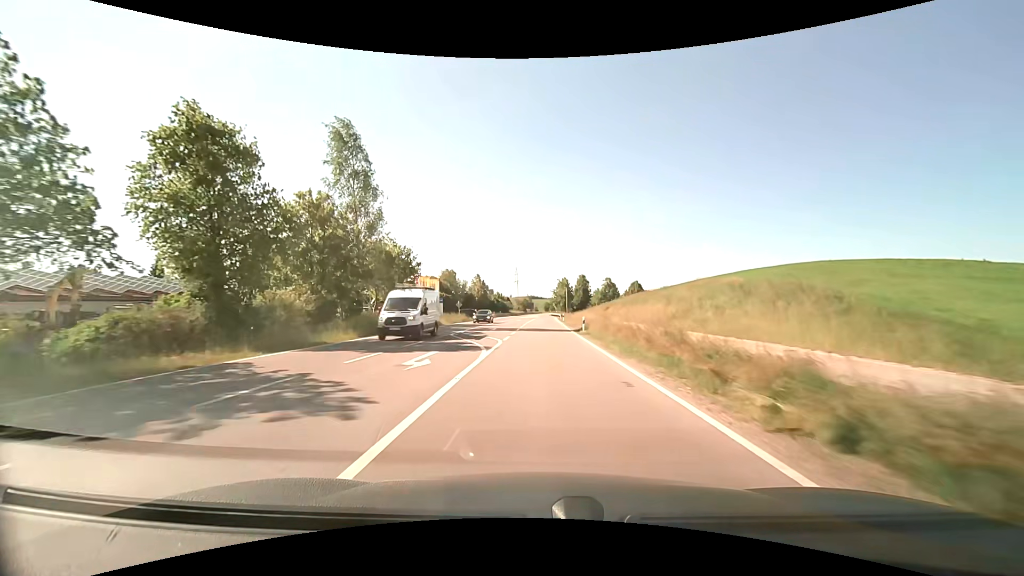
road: primary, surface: asphalt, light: Day
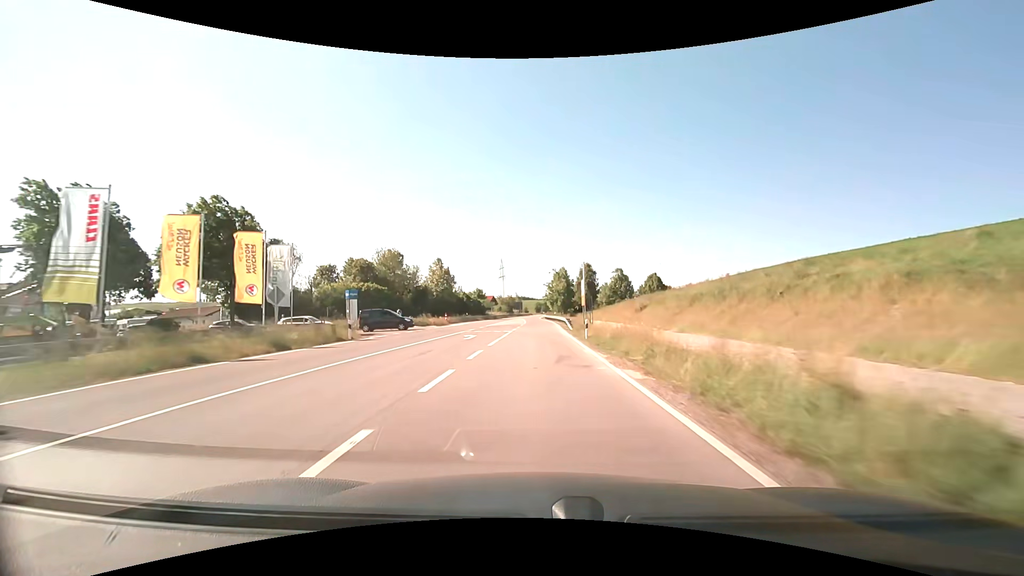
(+0.5, +43.7) m; +1°
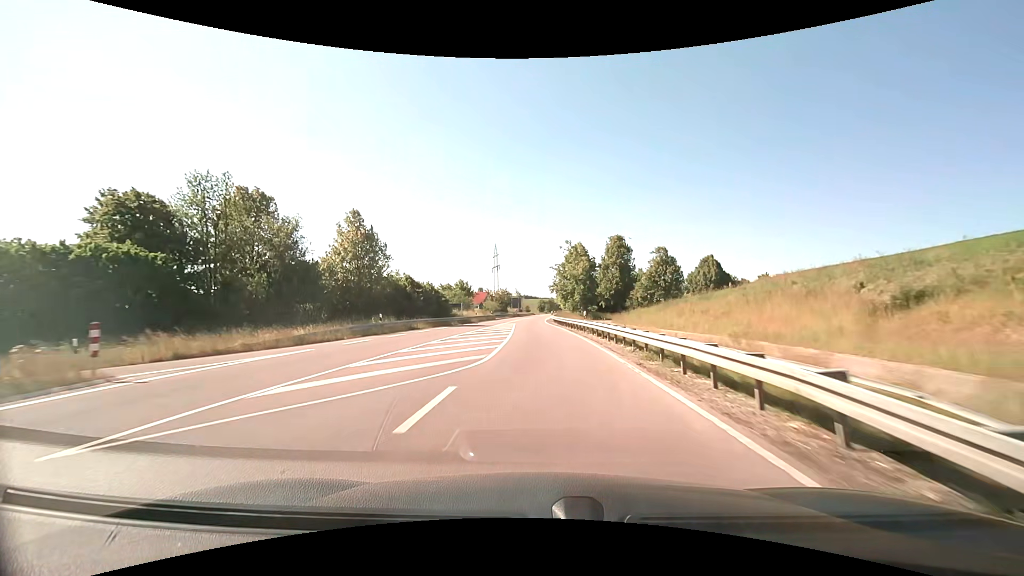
(+0.1, +44.2) m; 0°
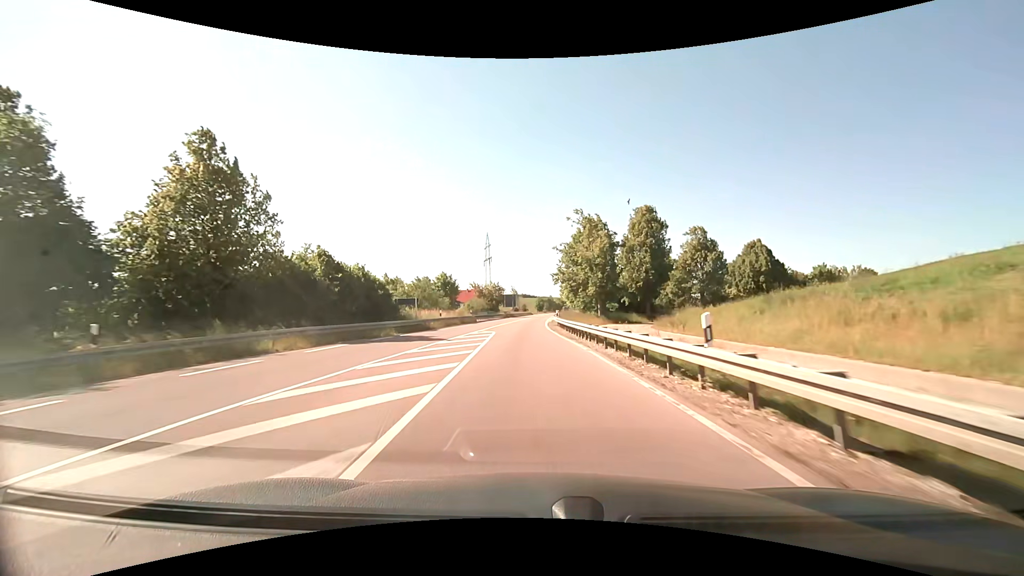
(0.0, +22.2) m; 0°
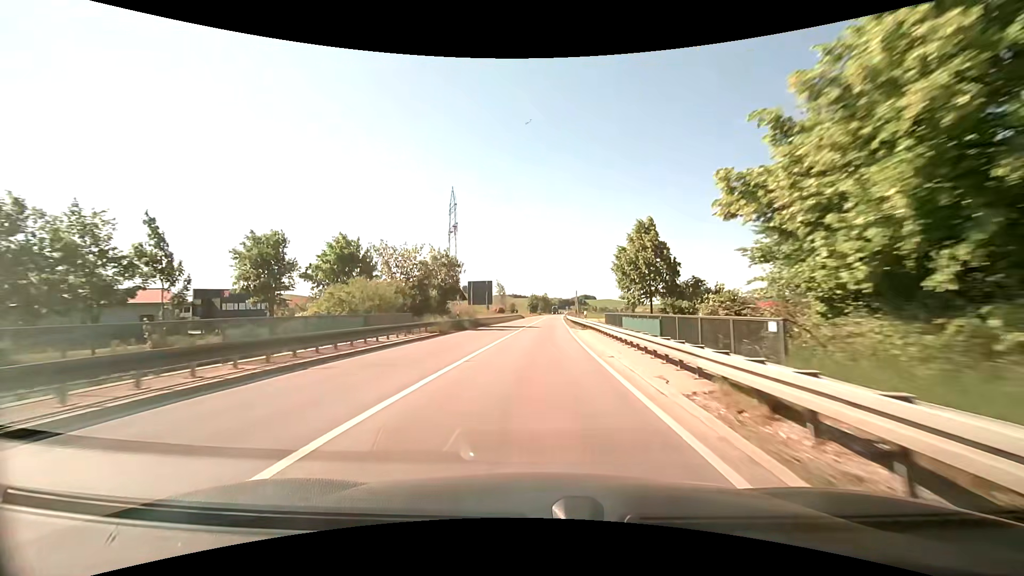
(-0.7, +55.5) m; 0°
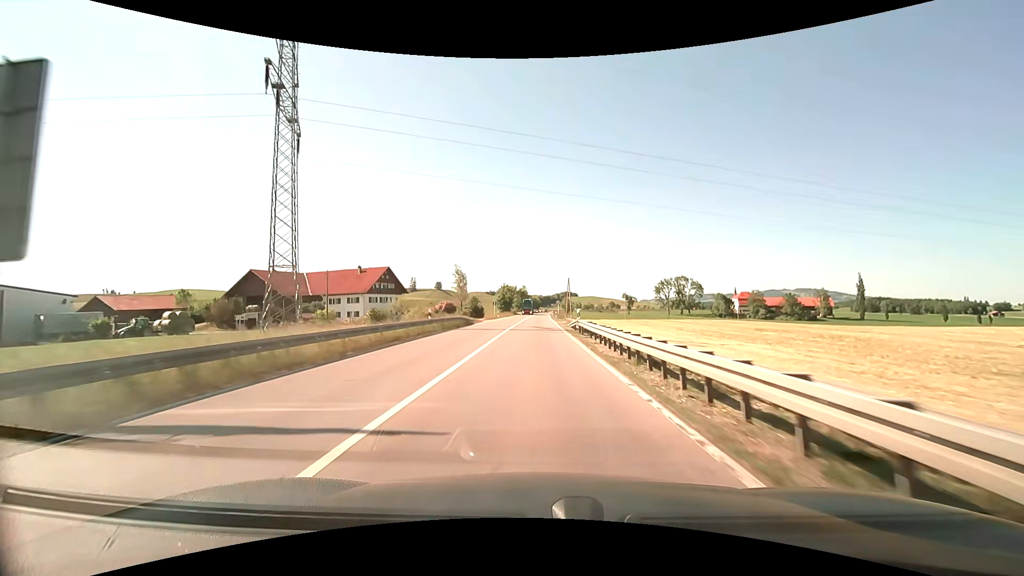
(+1.5, +55.2) m; +3°
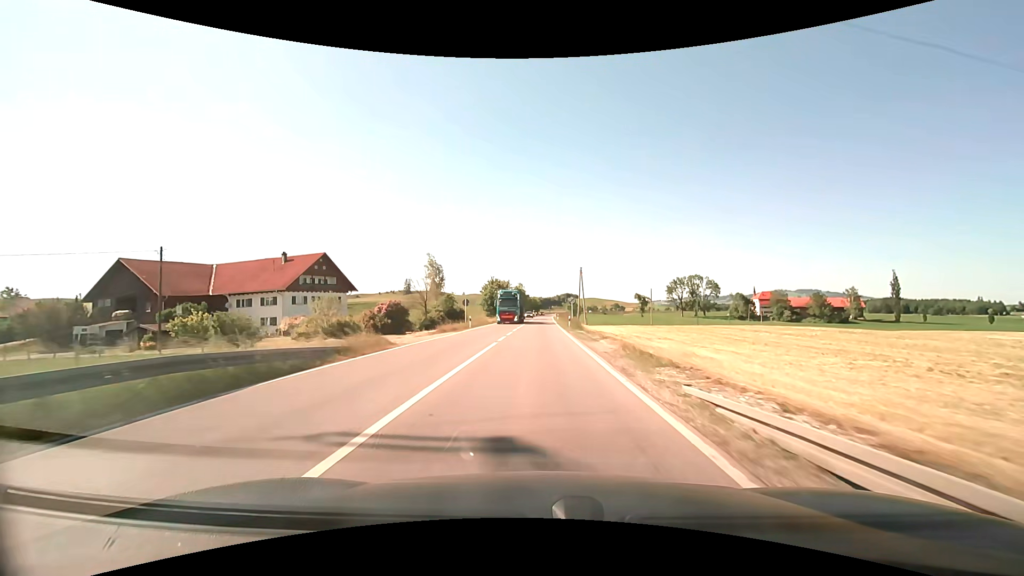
(+0.2, +32.8) m; 0°
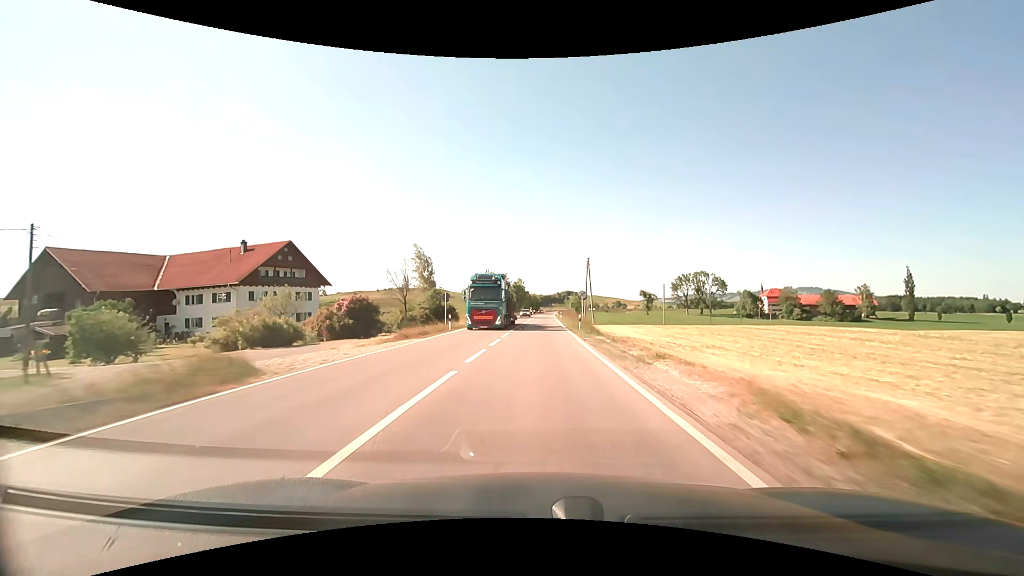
(0.0, +10.8) m; 0°
(0, +10) (0, +20) (0, +30) (0, +40) (0, +50) (+1, +60) (+1, +70) (+1, +80) (+1, +90) (+1, +100) m
